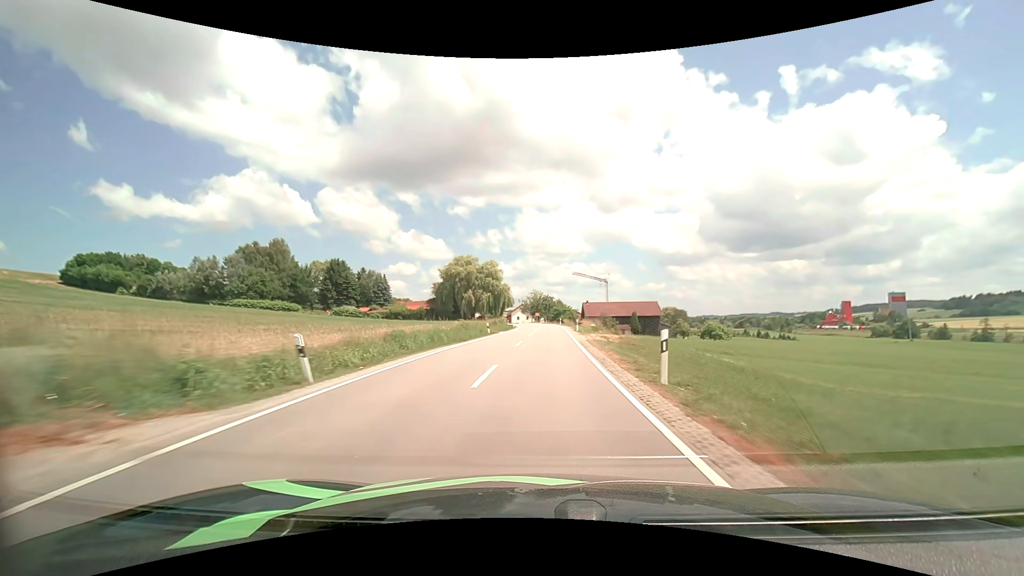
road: secondary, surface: asphalt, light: Day
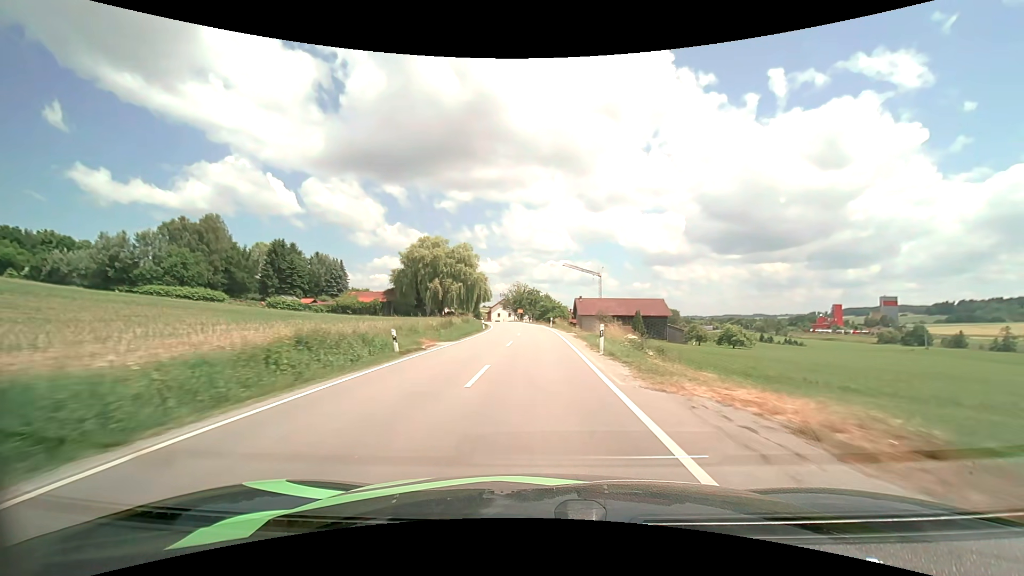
(+0.4, +23.8) m; +1°
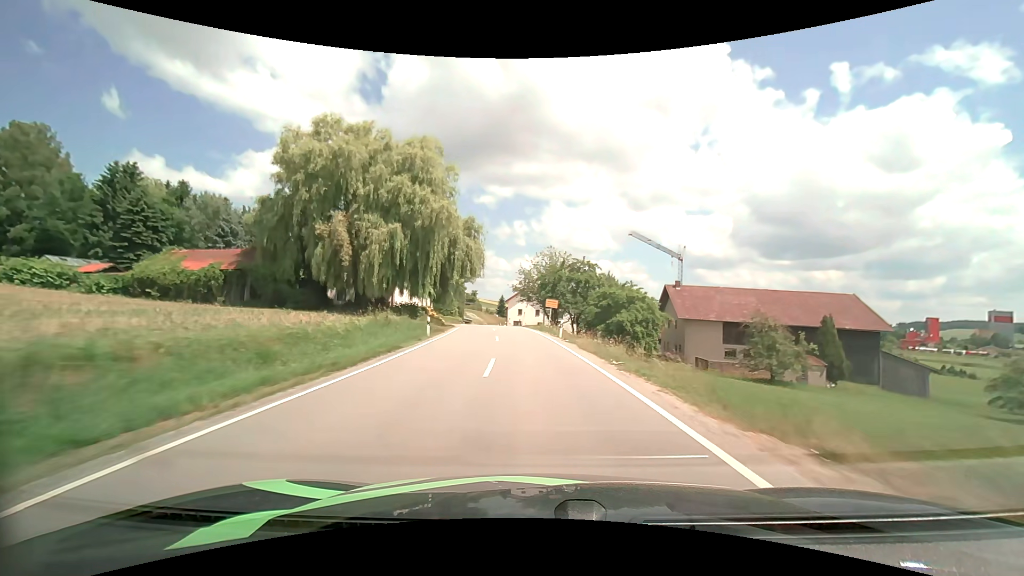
(-1.4, +59.2) m; -4°
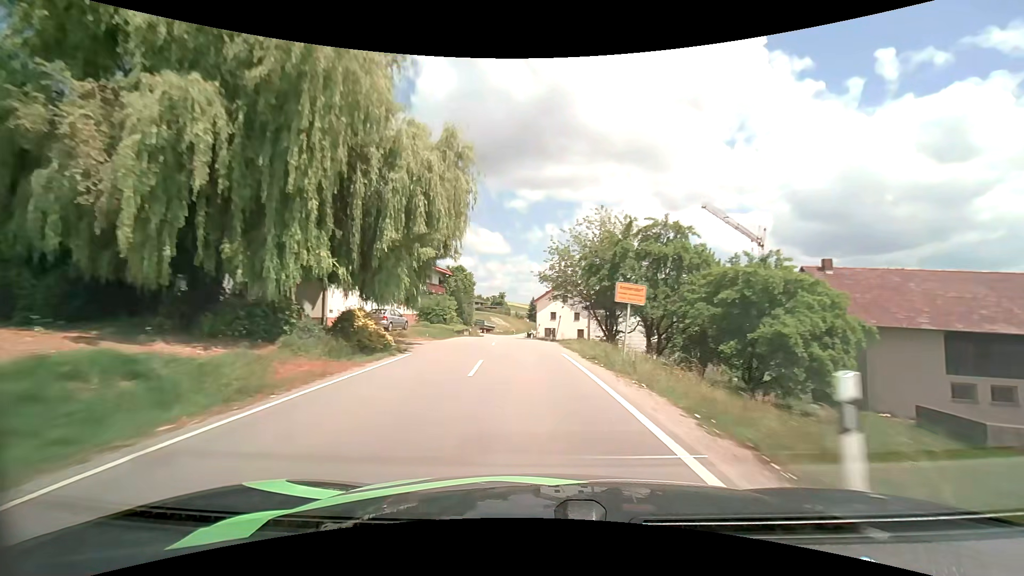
(-0.7, +23.6) m; -4°
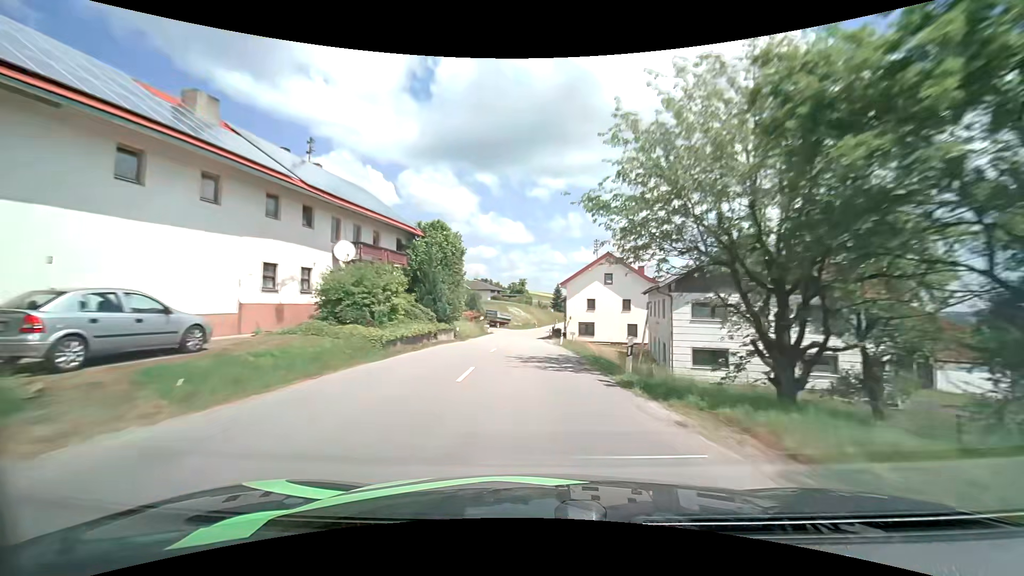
(-0.5, +22.2) m; -2°
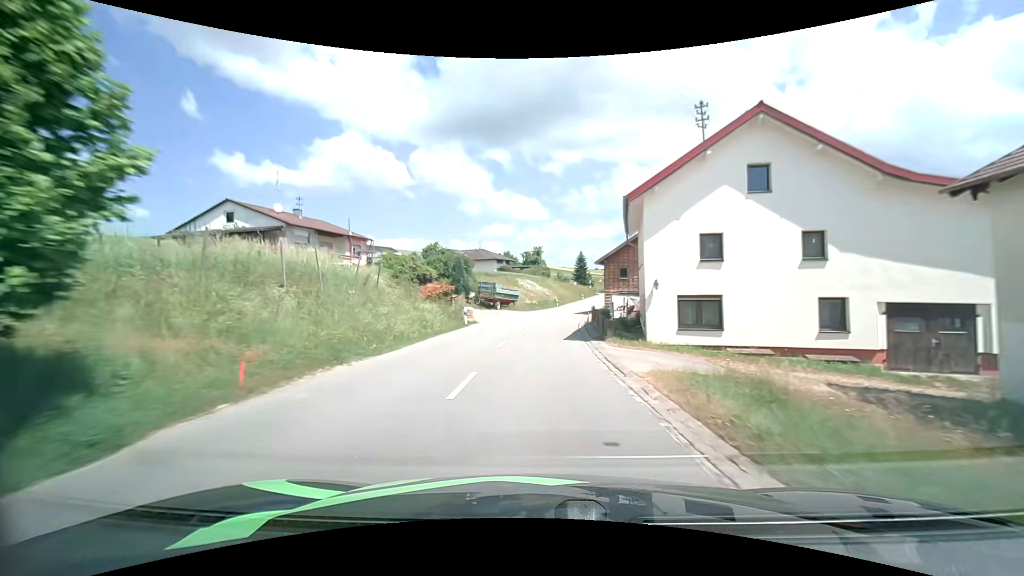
(-0.6, +29.2) m; -2°
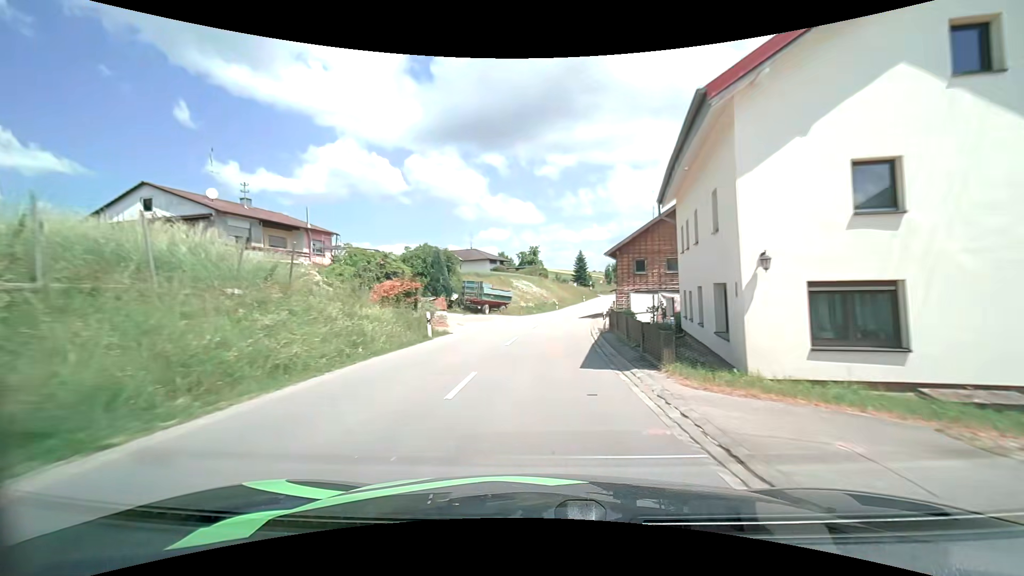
(0.0, +9.0) m; 0°
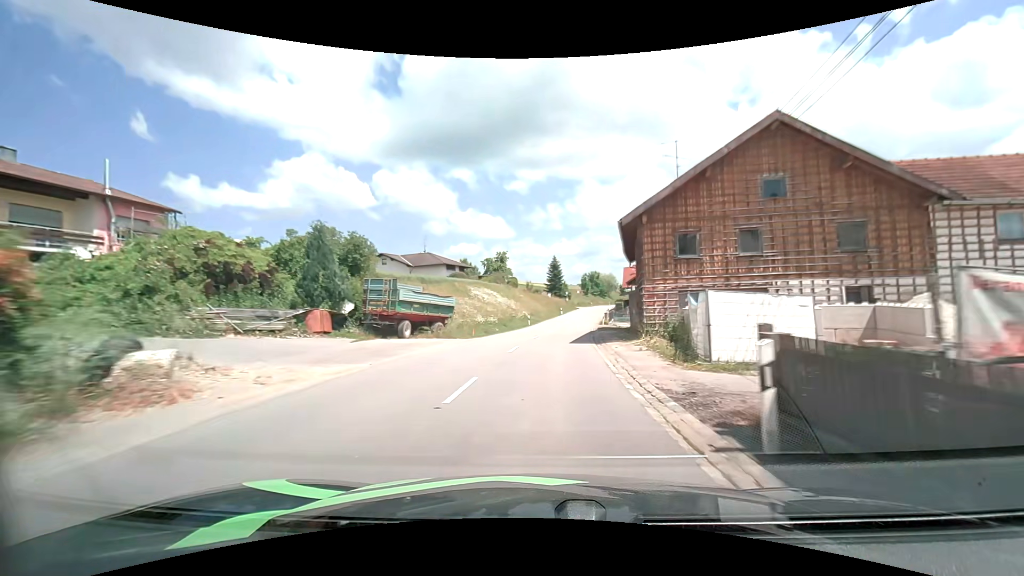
(+0.5, +18.2) m; +4°
(0, +10) (+1, +20) (+2, +30) (+3, +40) (+4, +50) (+5, +60) (+7, +70) (+8, +79) (+10, +89) (+12, +99) m
